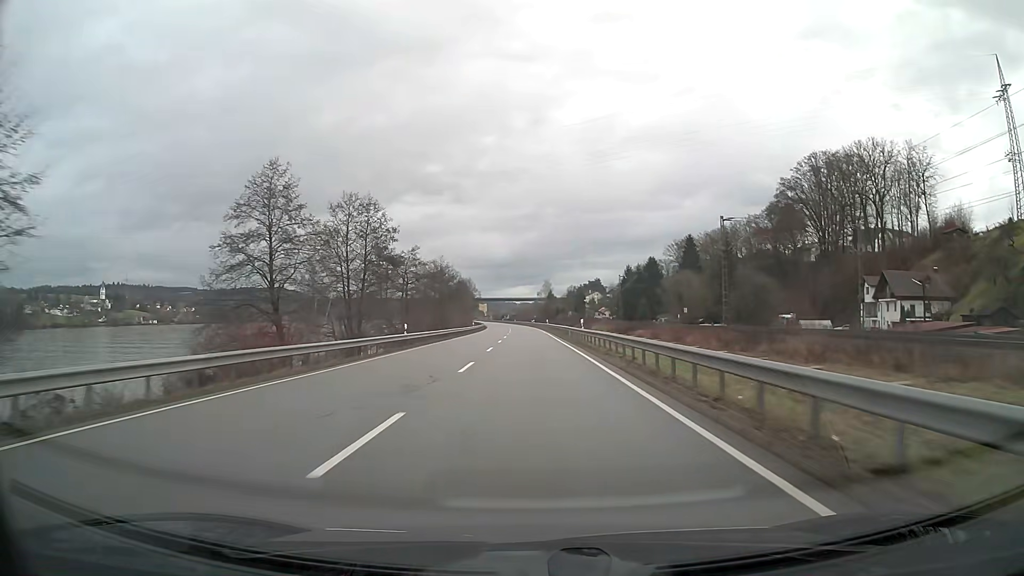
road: primary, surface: asphalt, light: Day
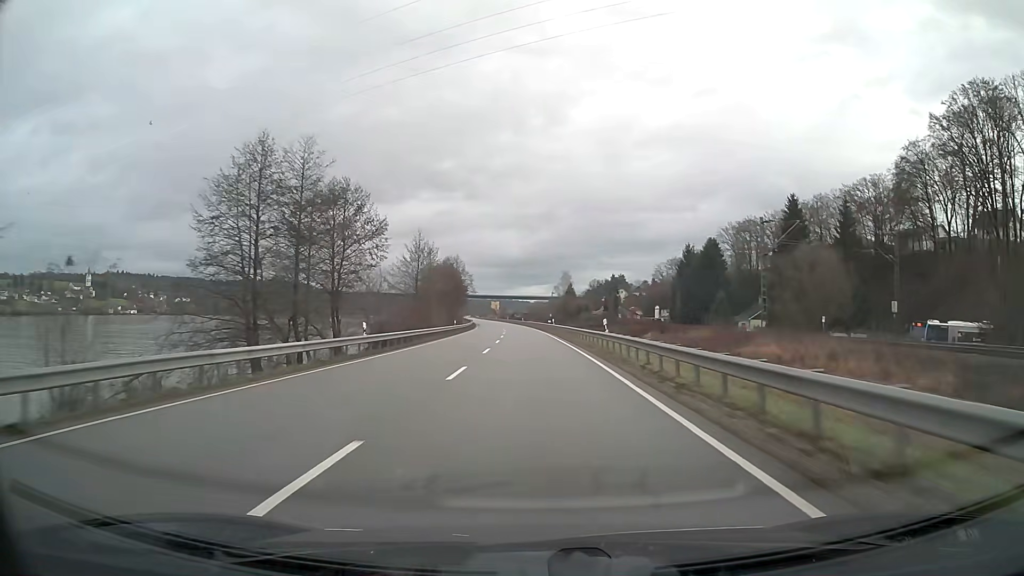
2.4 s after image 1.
(-0.5, +62.5) m; -1°
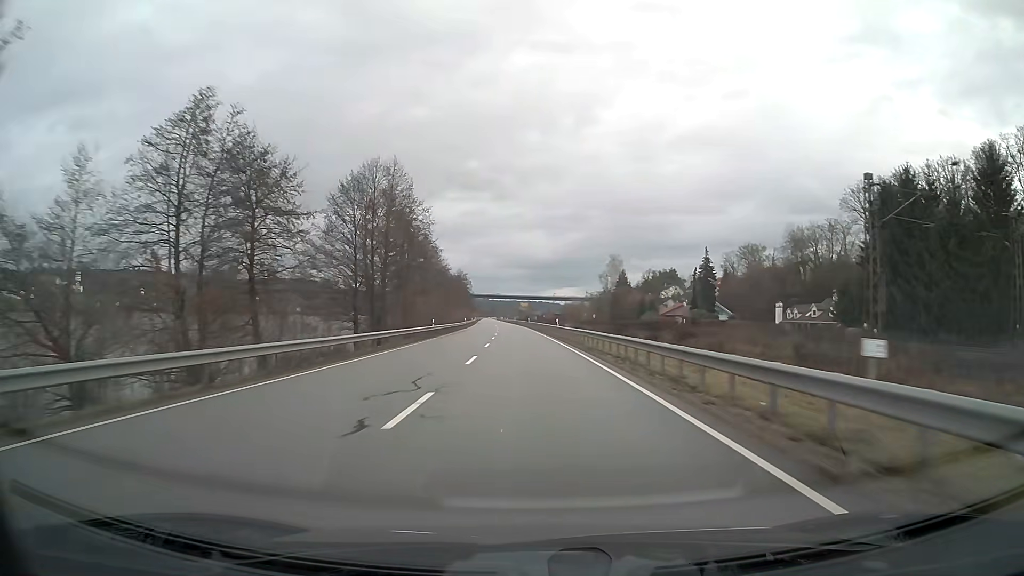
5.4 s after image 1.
(-1.6, +78.6) m; -3°
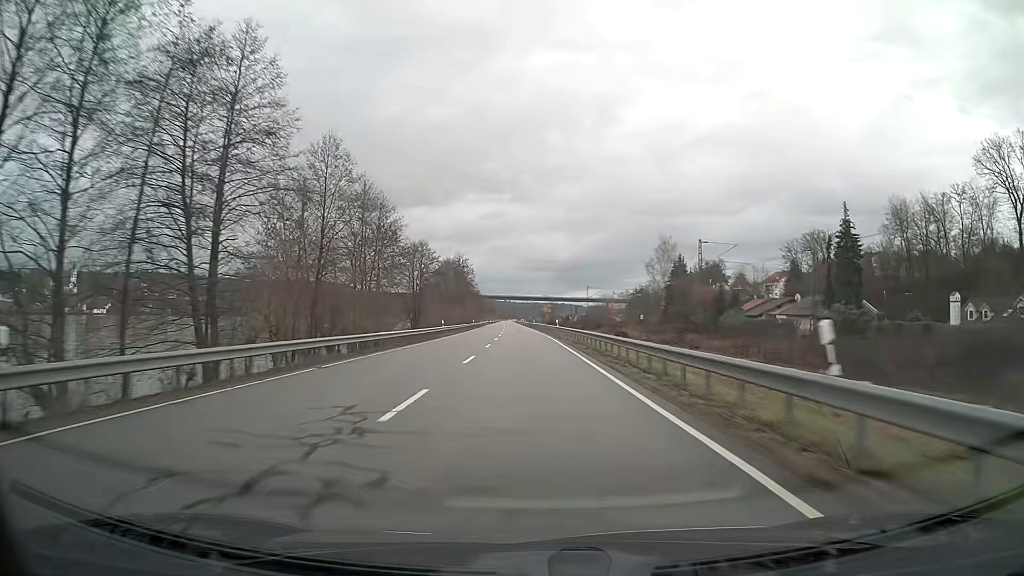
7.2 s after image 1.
(-0.8, +47.4) m; -2°
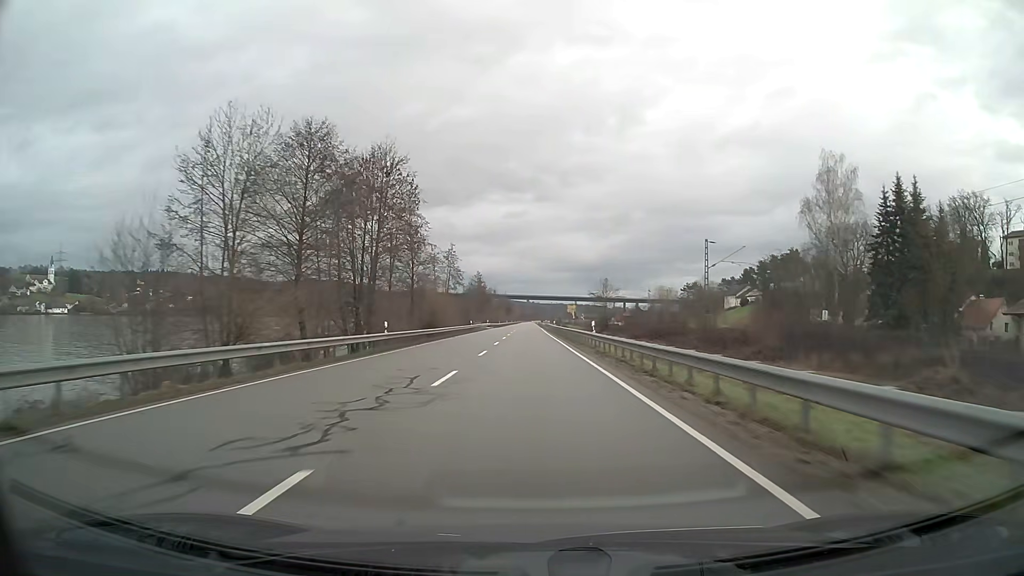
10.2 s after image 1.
(-1.5, +78.9) m; -2°
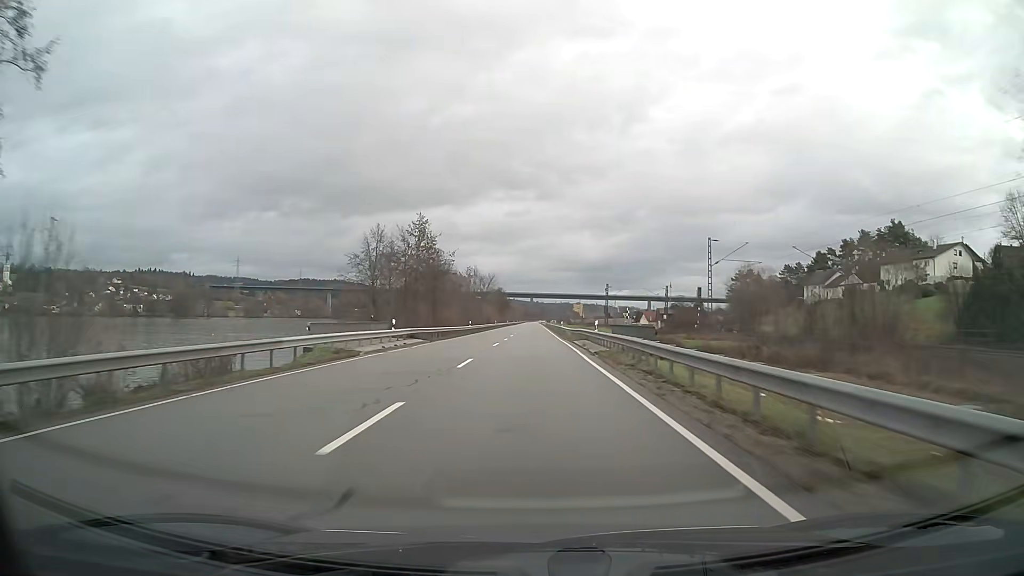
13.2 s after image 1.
(-0.2, +79.0) m; 0°
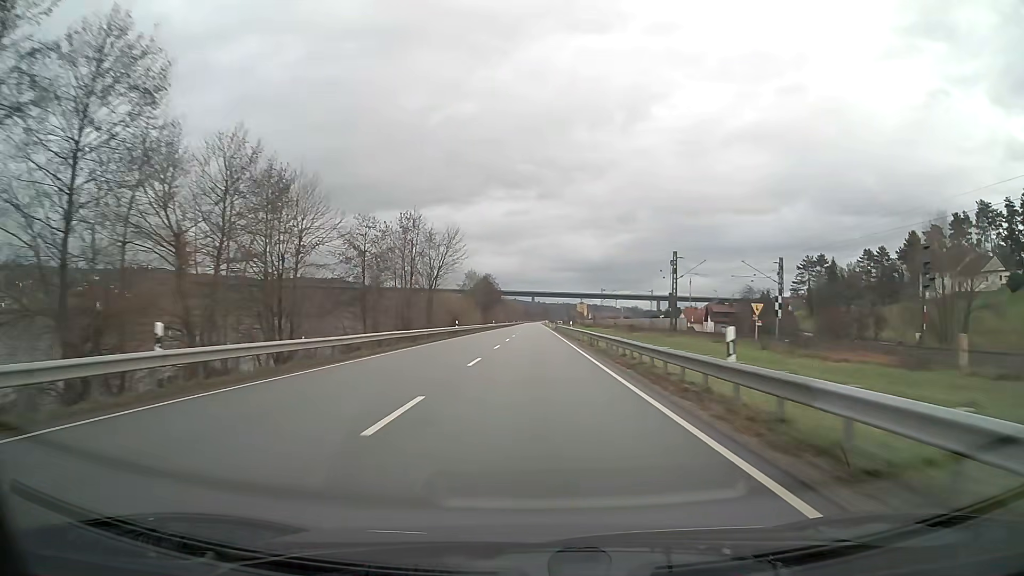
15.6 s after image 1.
(0.0, +63.2) m; 0°
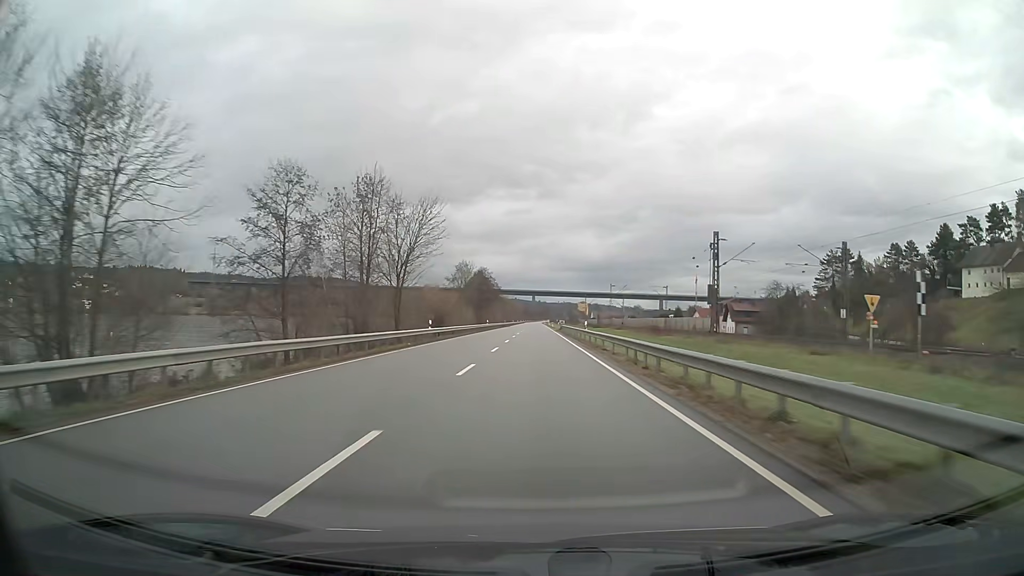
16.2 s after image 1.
(0.0, +15.8) m; 0°
(0, +10) (0, +20) (0, +30) (0, +40) (0, +50) (0, +60) (0, +70) (0, +80) (0, +90) (+1, +100) m
